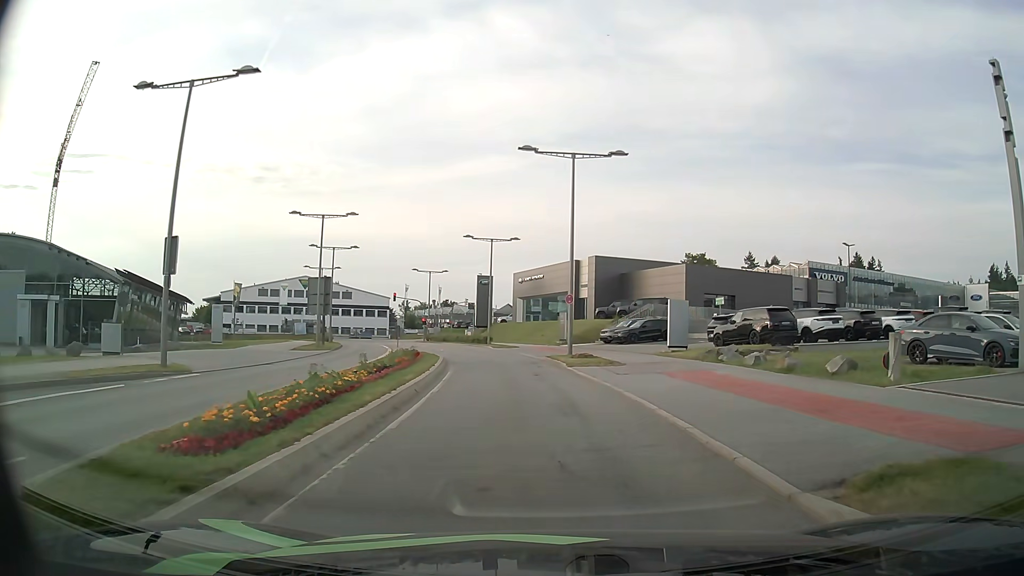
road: secondary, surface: asphalt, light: Day
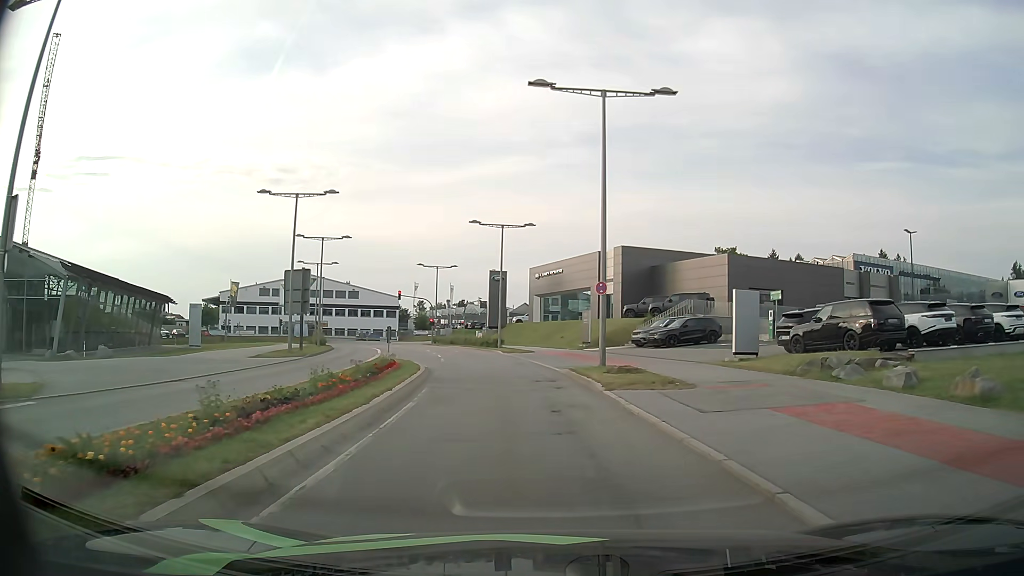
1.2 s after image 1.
(-0.1, +8.3) m; -1°
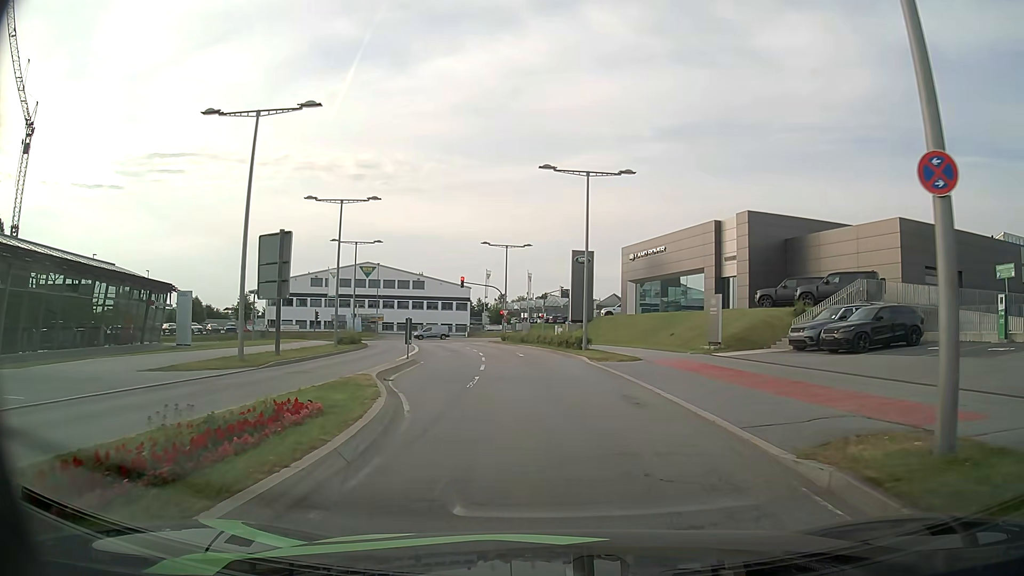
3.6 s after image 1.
(-1.0, +15.4) m; -8°
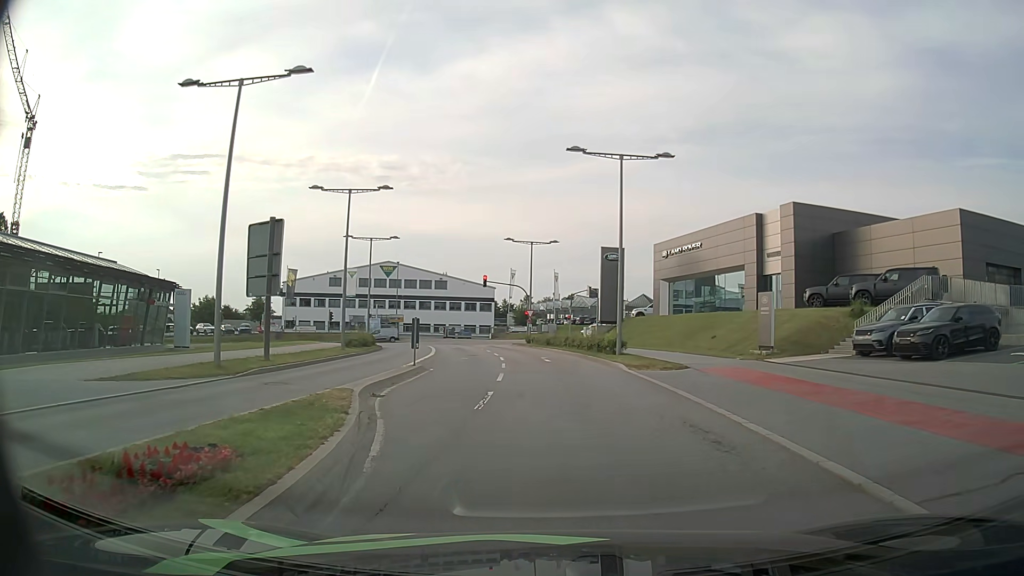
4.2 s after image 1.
(-0.1, +3.8) m; -2°
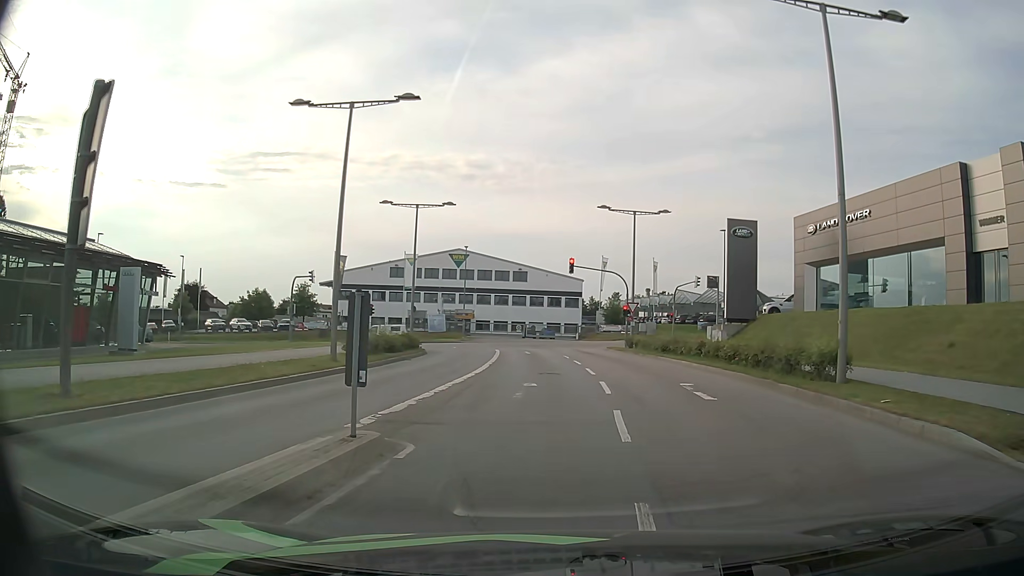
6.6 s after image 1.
(-1.2, +15.3) m; -7°
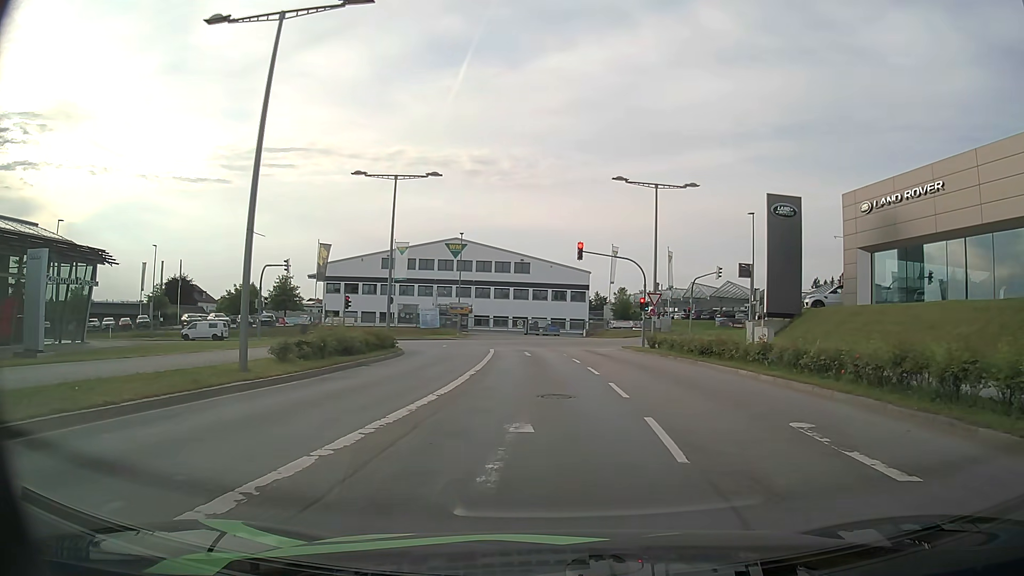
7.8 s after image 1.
(0.0, +7.3) m; -1°
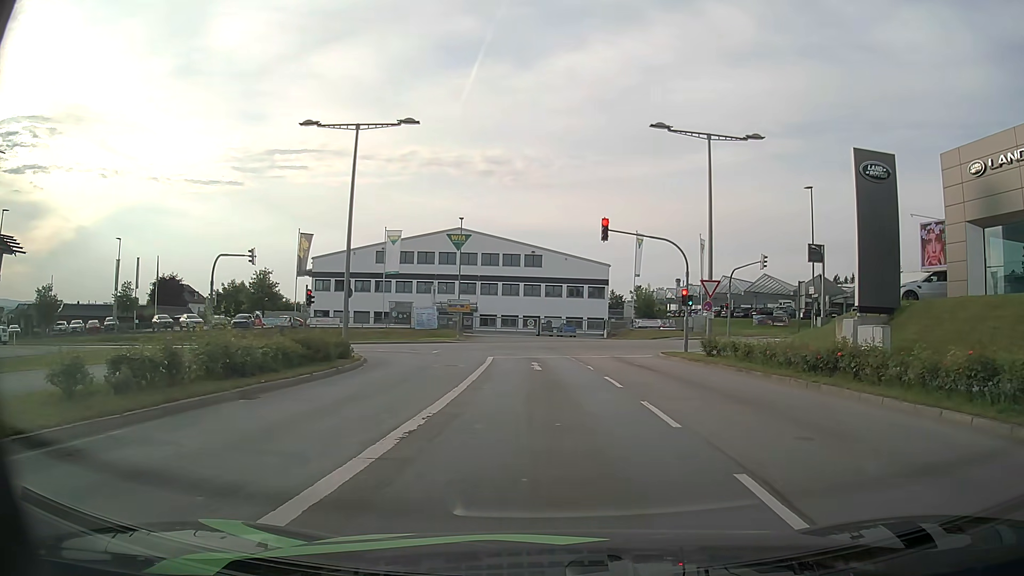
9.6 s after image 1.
(0.0, +9.7) m; 0°
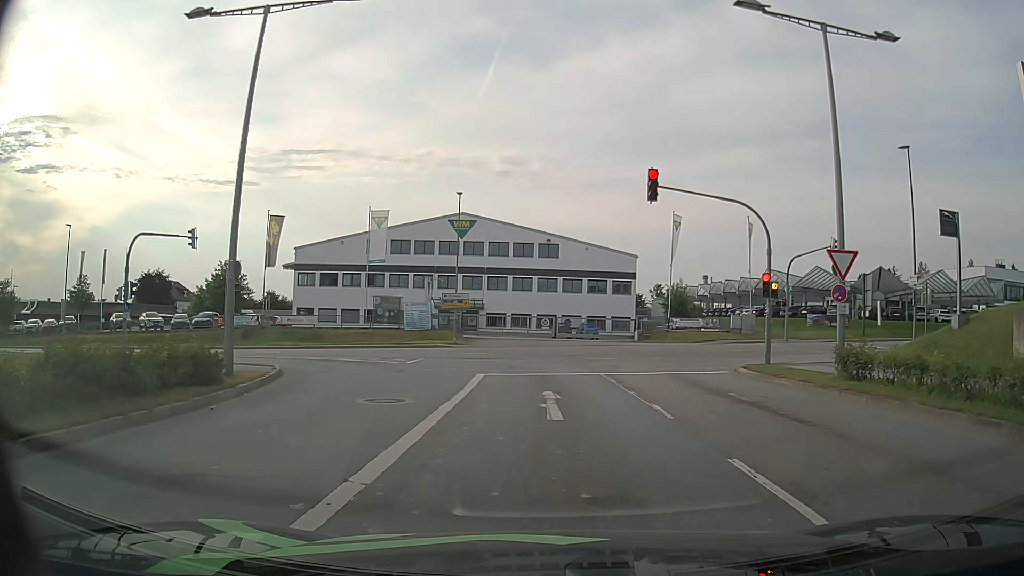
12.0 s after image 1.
(-0.3, +11.0) m; -2°
(0, +10) (0, +20) (-2, +30) (-8, +38) (-16, +43) (-26, +44) (-36, +44) (-46, +43) (-56, +43) (-66, +43) m
